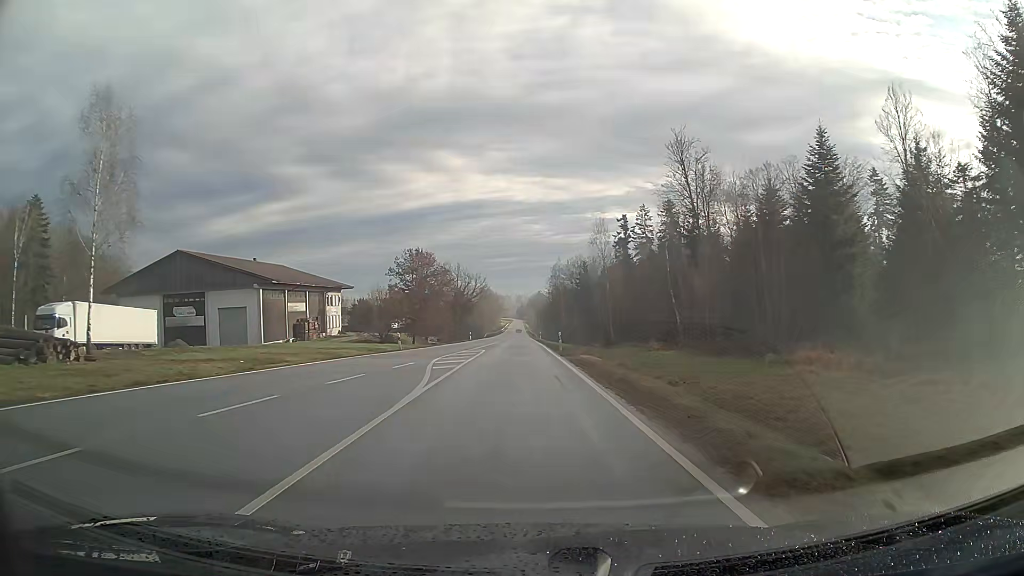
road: secondary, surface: asphalt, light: Day
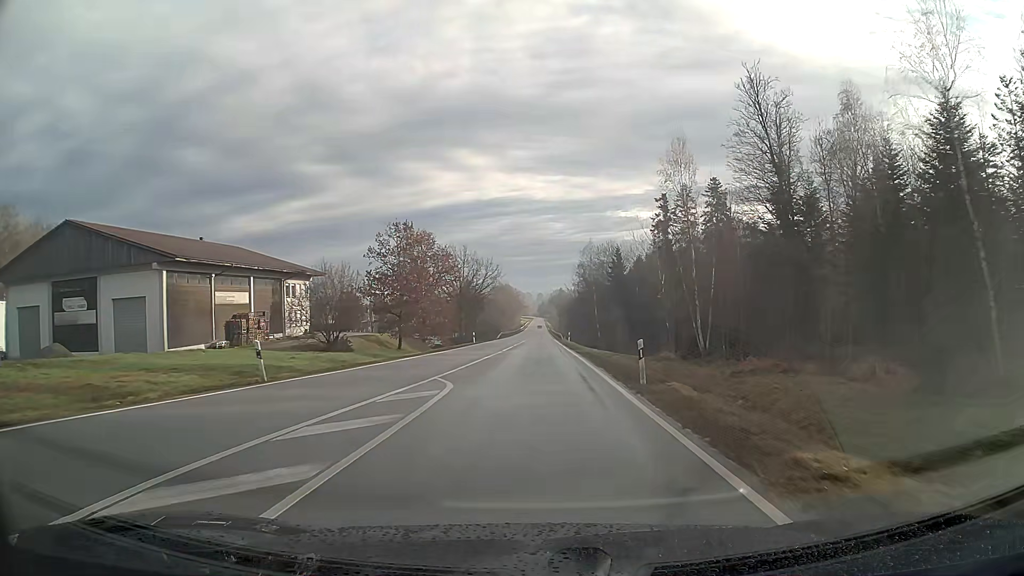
(-0.3, +23.9) m; -1°
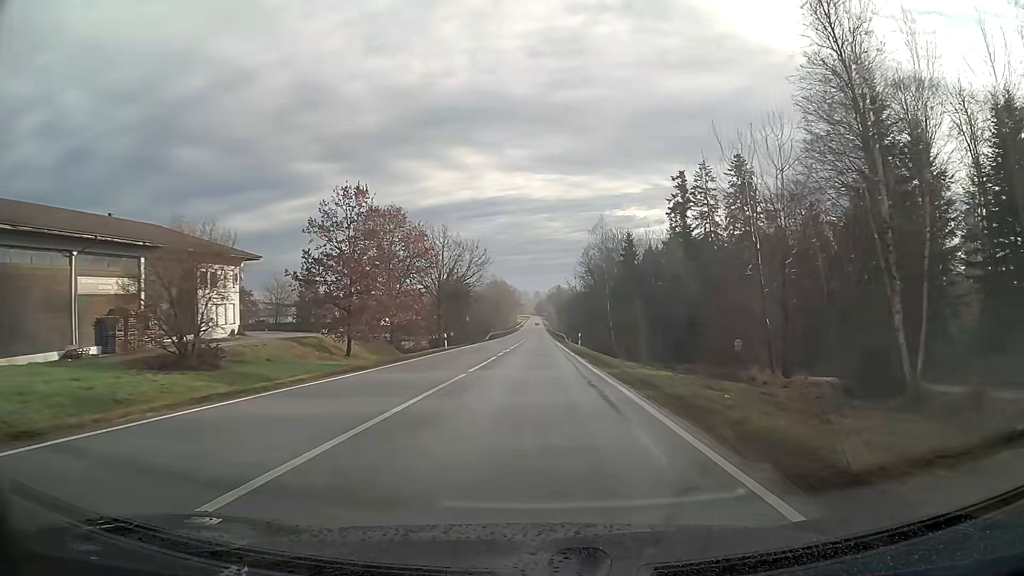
(0.0, +19.1) m; 0°
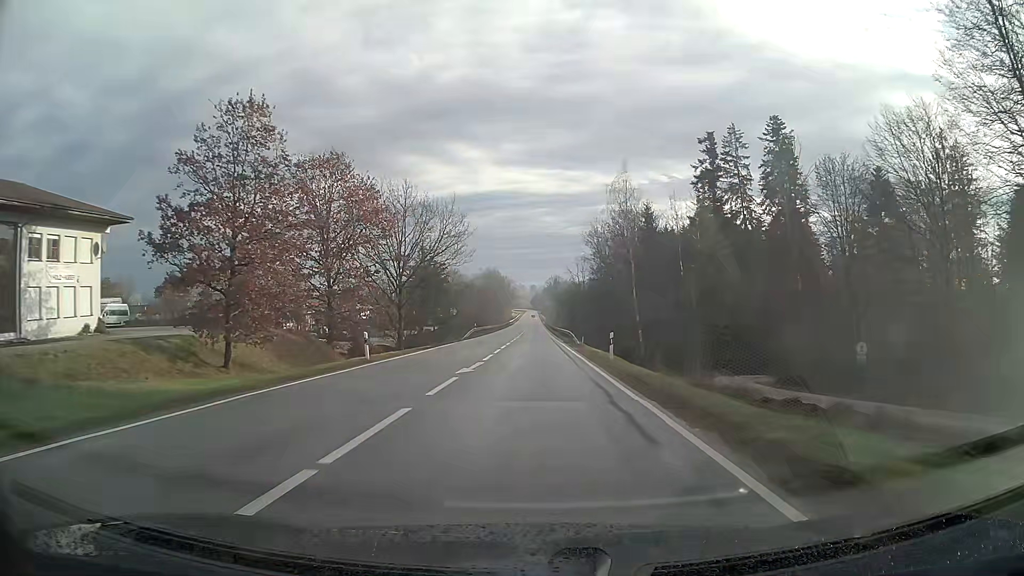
(0.0, +21.4) m; 0°
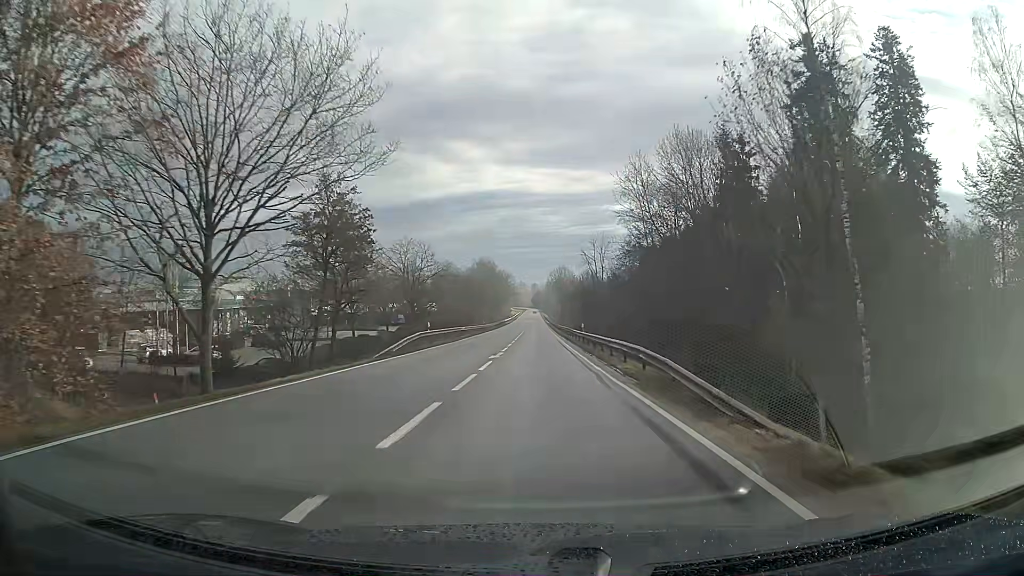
(0.0, +35.5) m; 0°
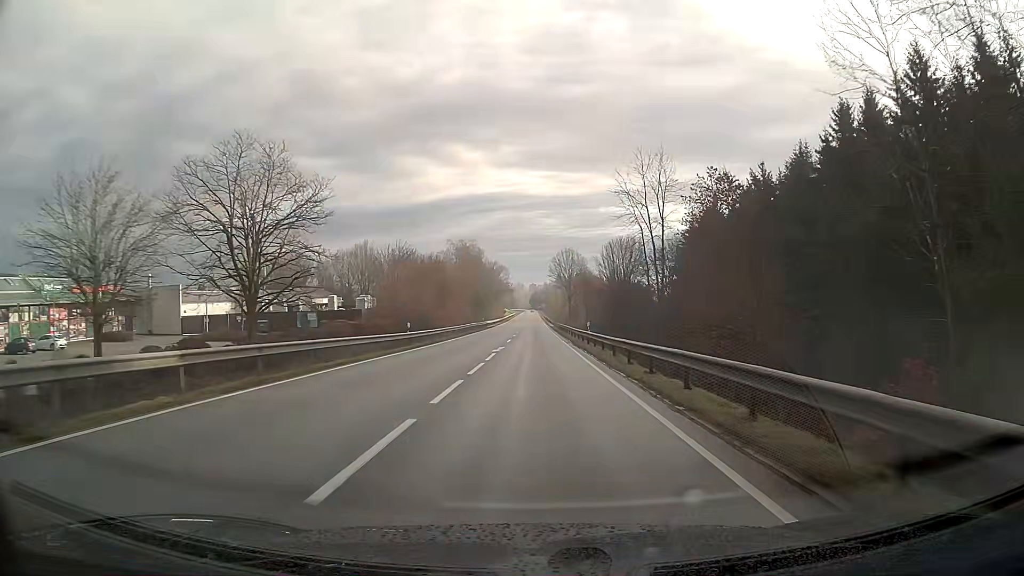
(+0.1, +50.6) m; 0°
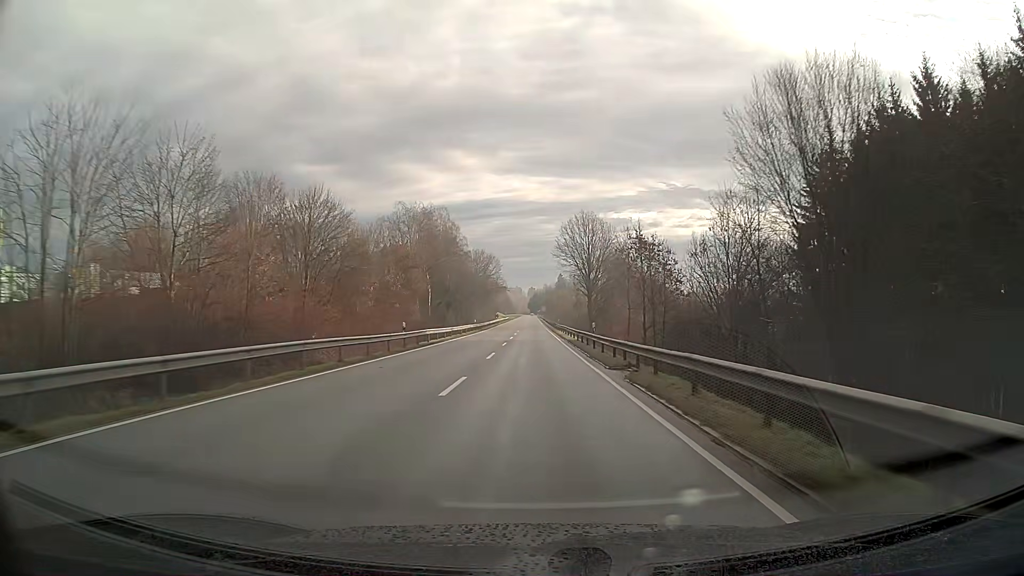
(0.0, +53.2) m; 0°
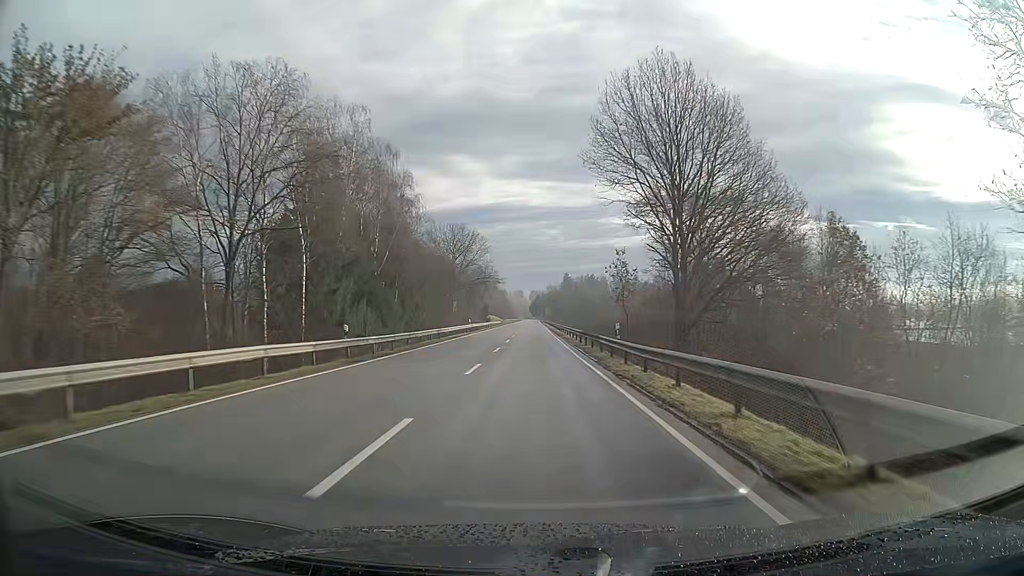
(-0.1, +55.5) m; 0°
(0, +10) (0, +20) (0, +30) (0, +40) (0, +50) (0, +60) (0, +70) (0, +80) (0, +90) (0, +100) m
